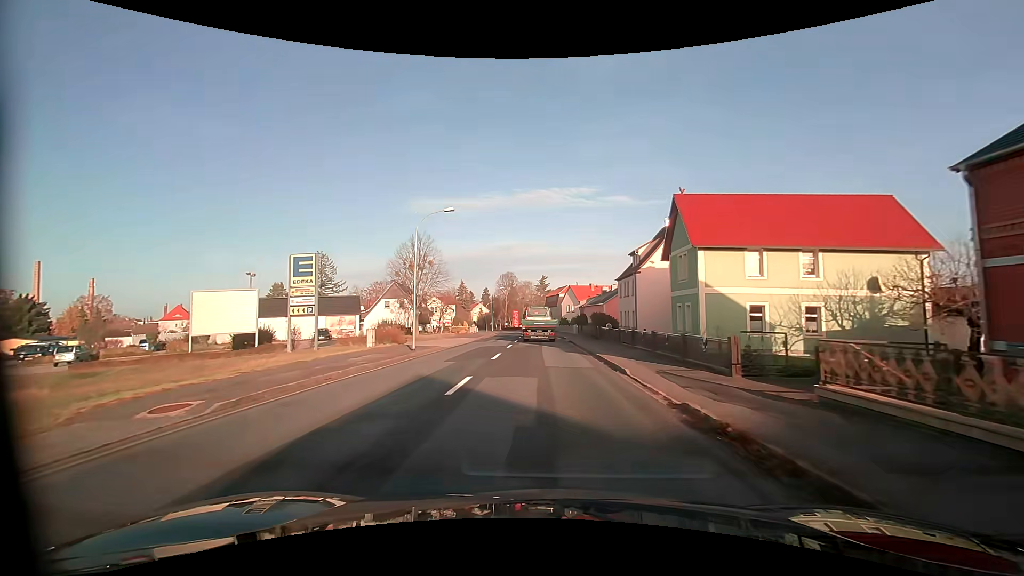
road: primary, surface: asphalt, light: Day
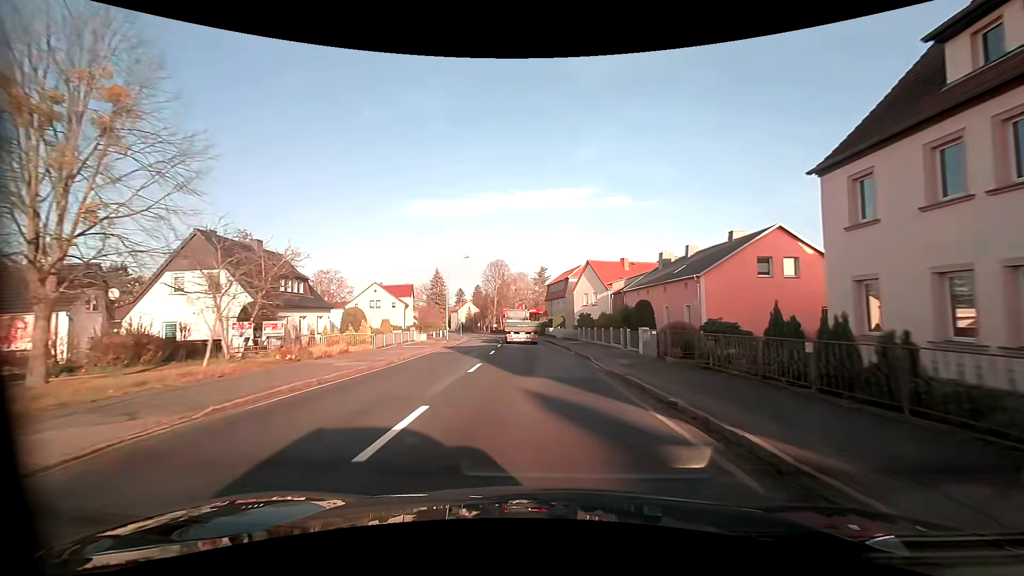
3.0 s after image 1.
(+0.1, +40.5) m; 0°
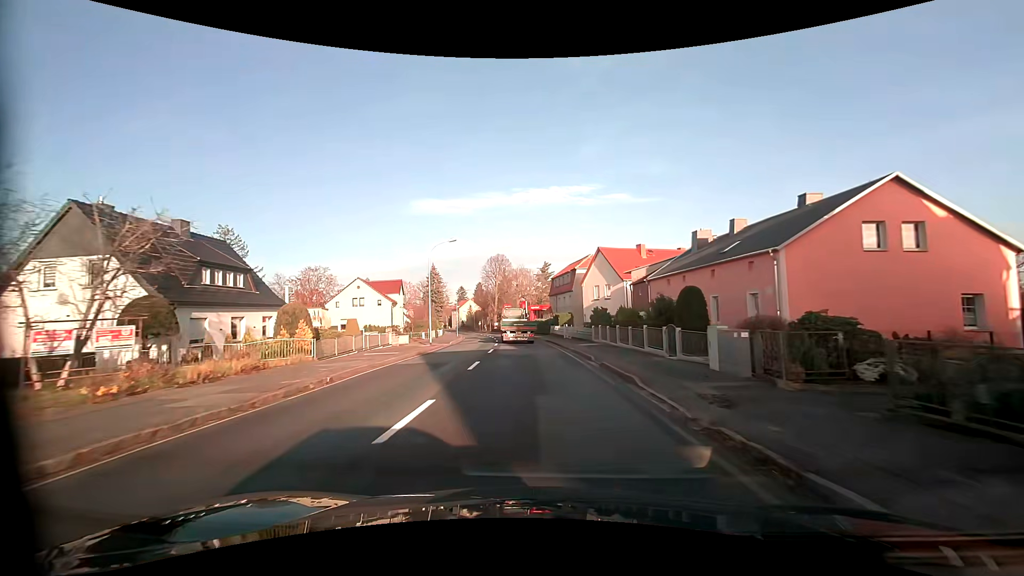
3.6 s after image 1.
(0.0, +8.3) m; 0°
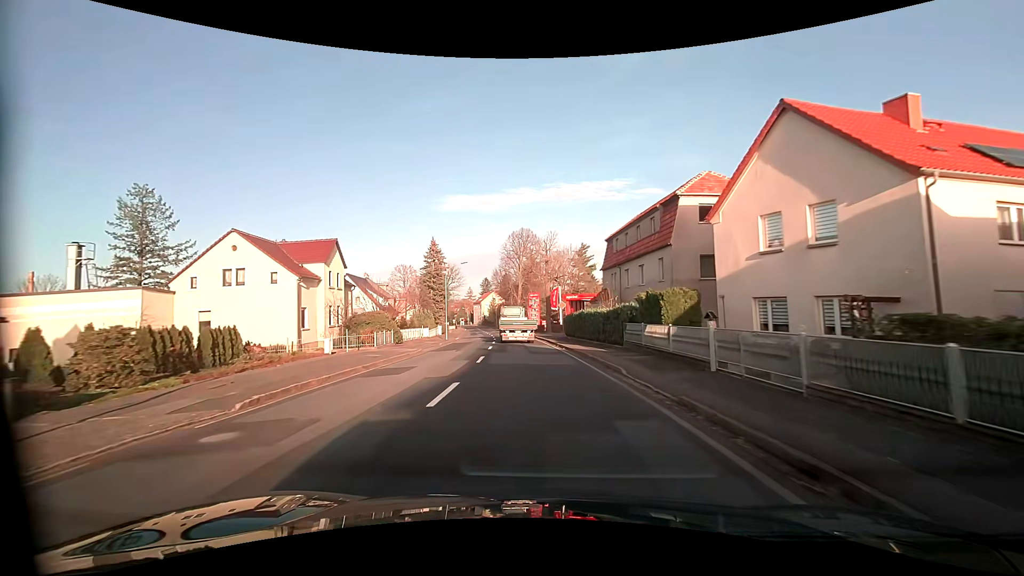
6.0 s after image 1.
(-1.2, +33.7) m; -4°
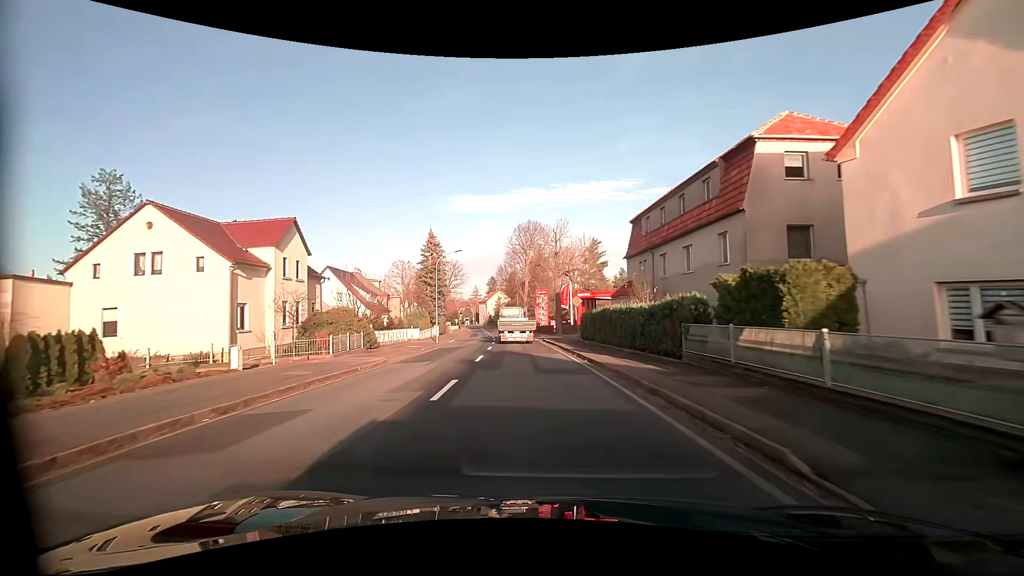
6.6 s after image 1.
(-0.1, +8.4) m; -1°
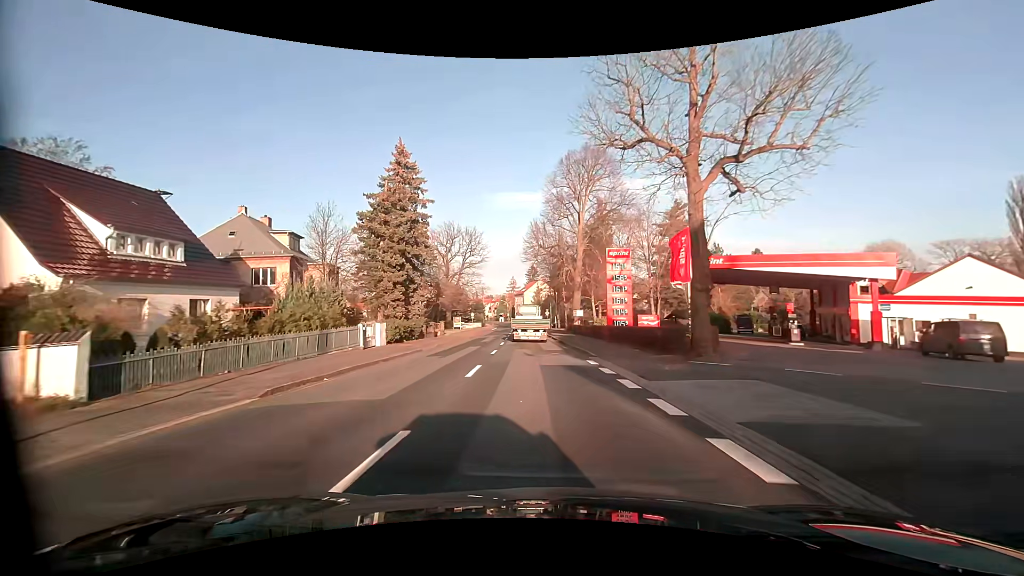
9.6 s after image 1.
(-2.0, +41.5) m; -5°
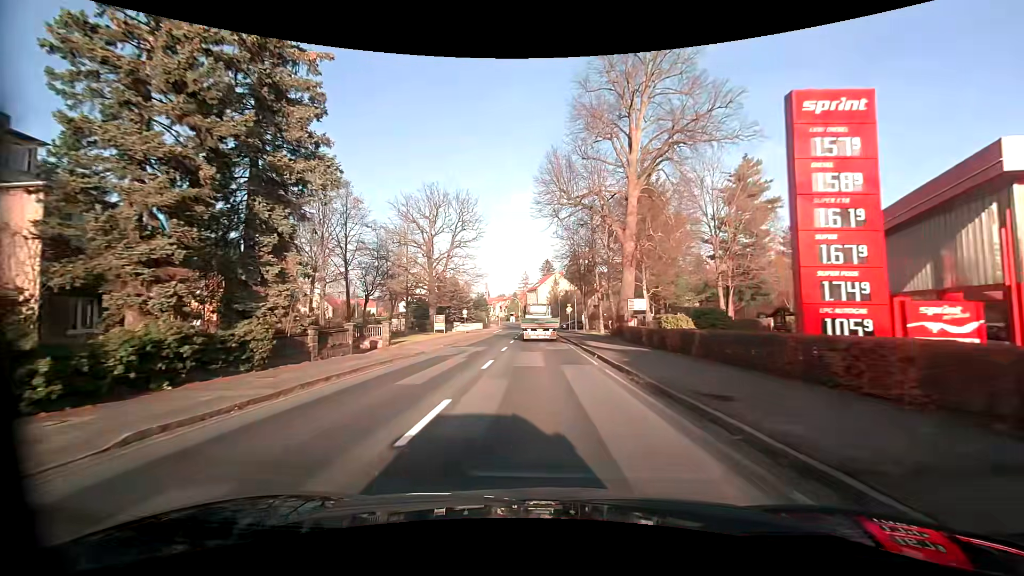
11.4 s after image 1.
(-0.4, +24.8) m; -1°
(0, +10) (0, +20) (0, +30) (0, +40) (0, +50) (0, +60) (0, +70) (0, +80) (-1, +90) (-1, +100) m
